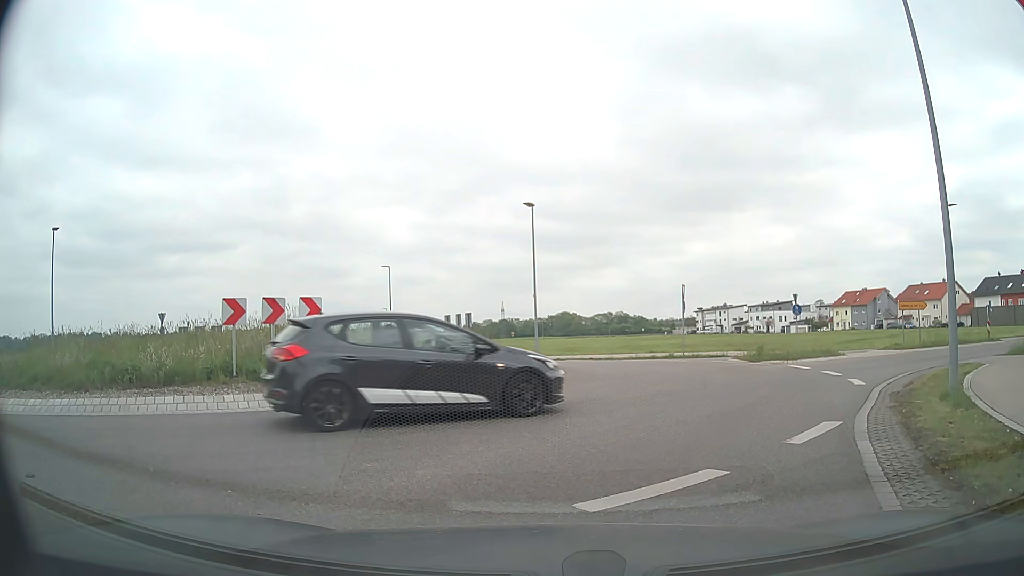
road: unclassified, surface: asphalt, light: Day
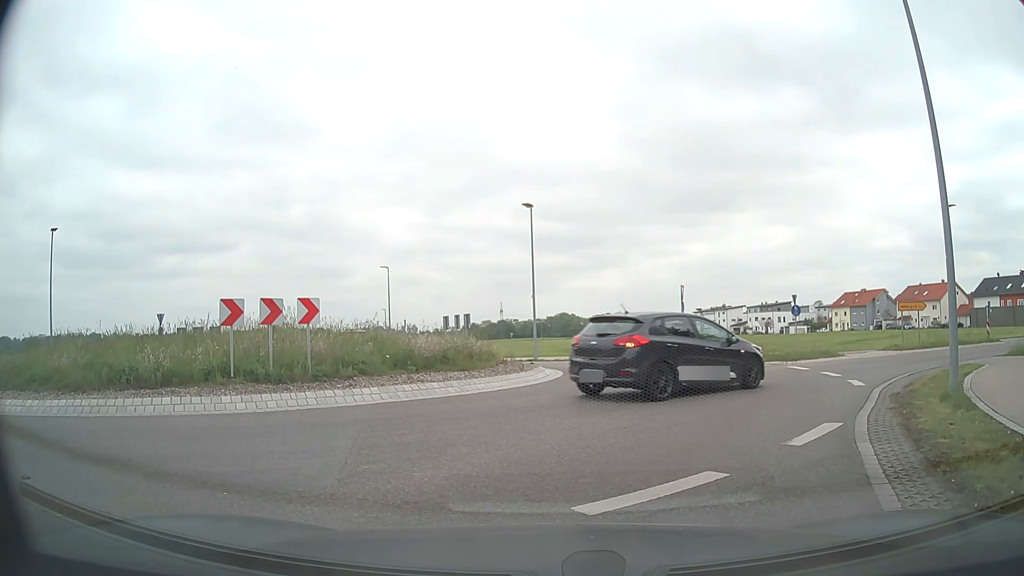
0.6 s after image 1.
(0.0, 0.0) m; 0°
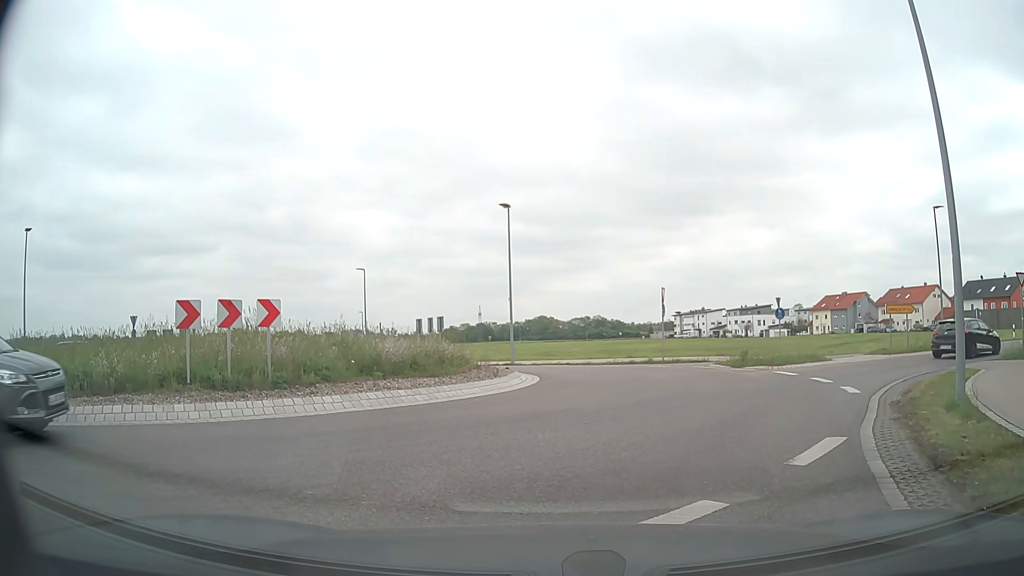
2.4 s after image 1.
(0.0, +0.9) m; 0°
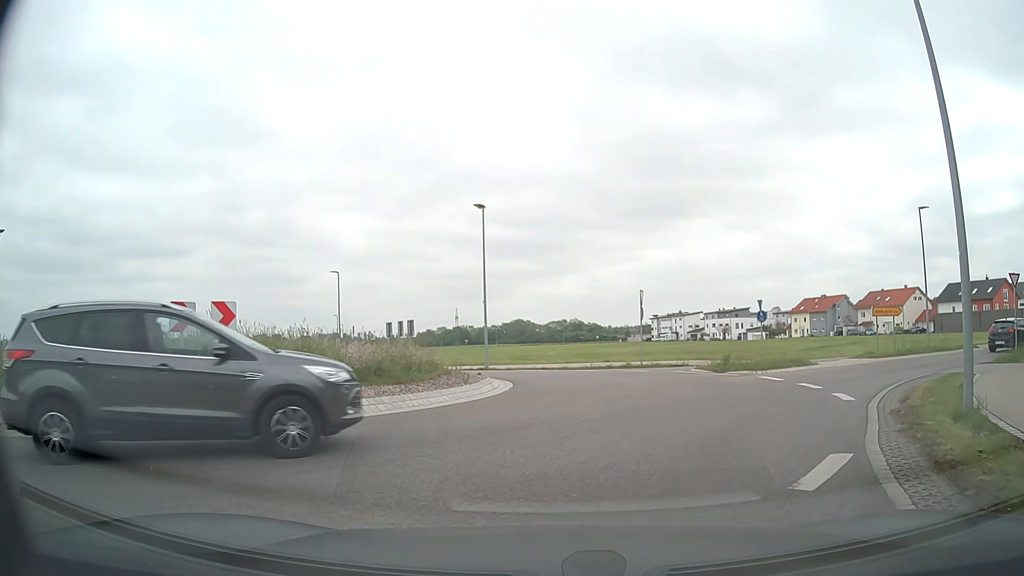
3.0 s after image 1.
(+0.1, +1.0) m; +4°
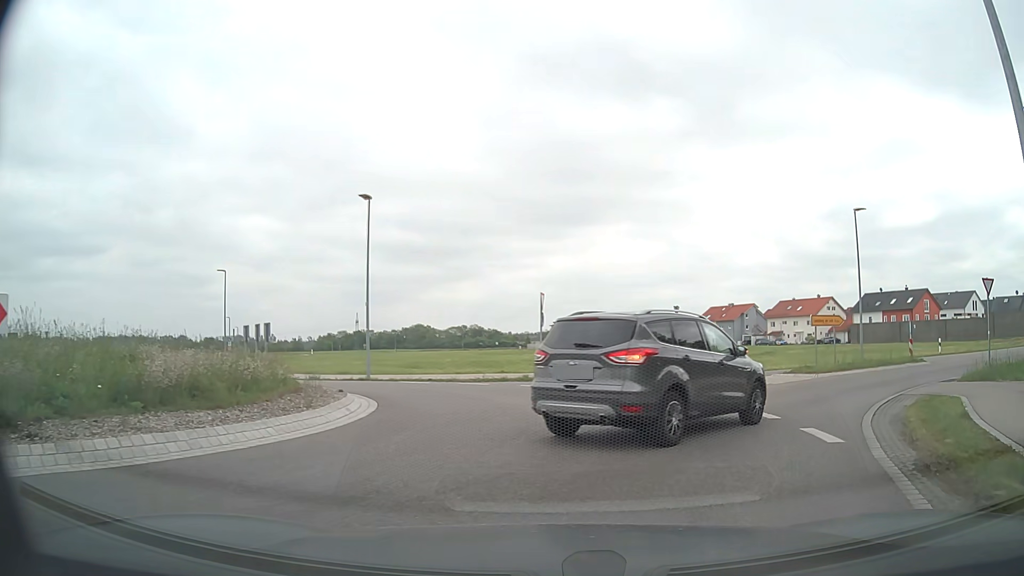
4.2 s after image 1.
(+0.4, +4.0) m; +8°
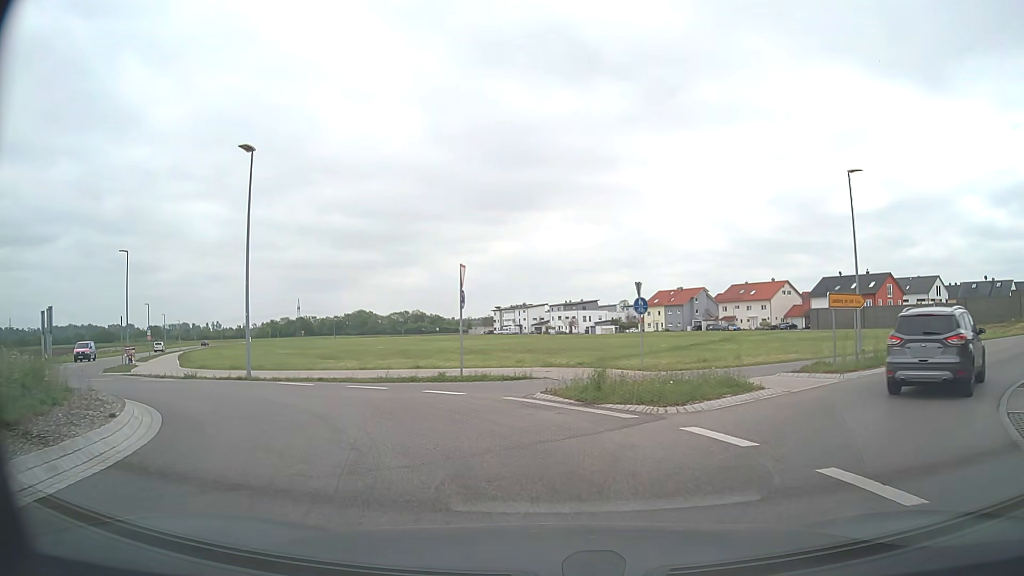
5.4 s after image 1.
(+0.7, +7.1) m; +7°
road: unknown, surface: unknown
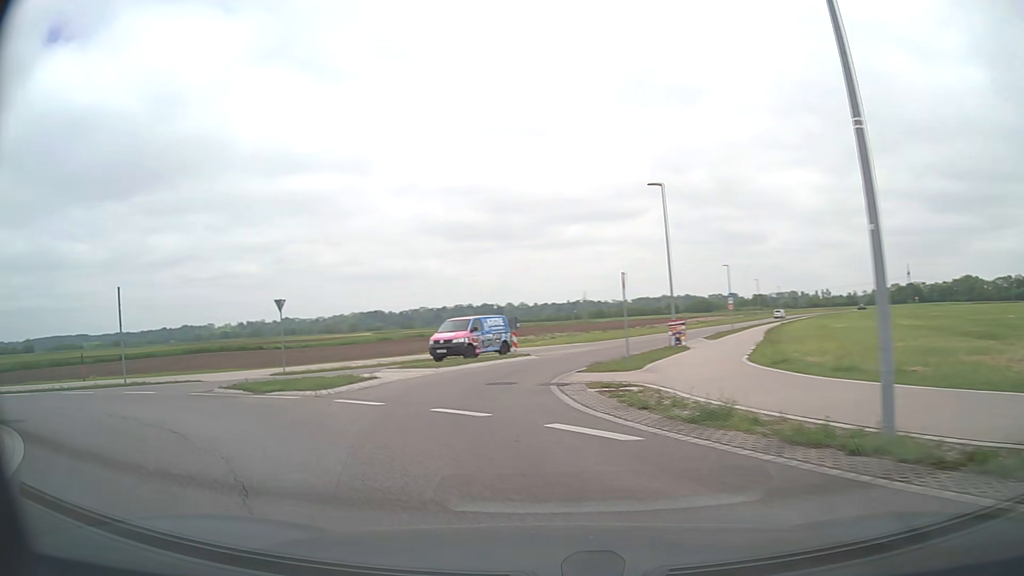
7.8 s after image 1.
(-6.2, +16.1) m; -51°
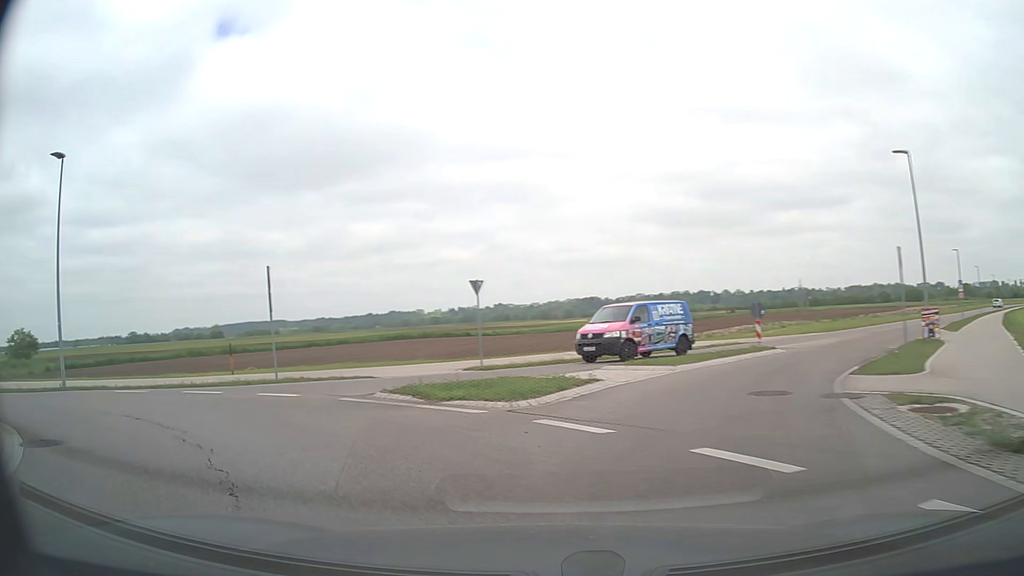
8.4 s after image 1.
(-0.7, +4.5) m; -19°
(-3, +9) (-12, +14) (-22, +16) (-31, +19) (-40, +24) (-48, +29) (-57, +35) (-65, +41) (-72, +47) (-80, +53) m
